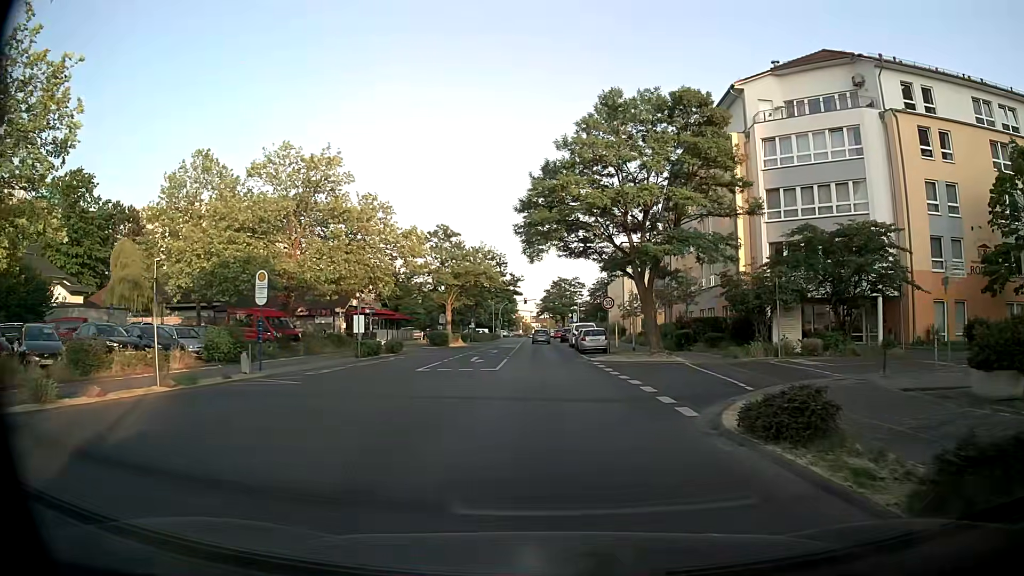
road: tertiary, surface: asphalt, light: Day
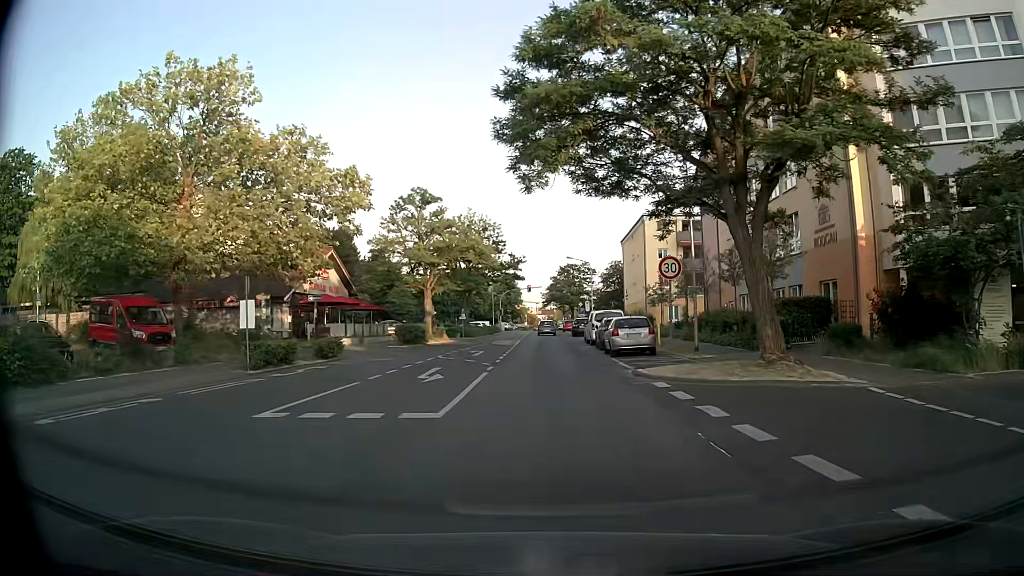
(-0.2, +14.1) m; -3°
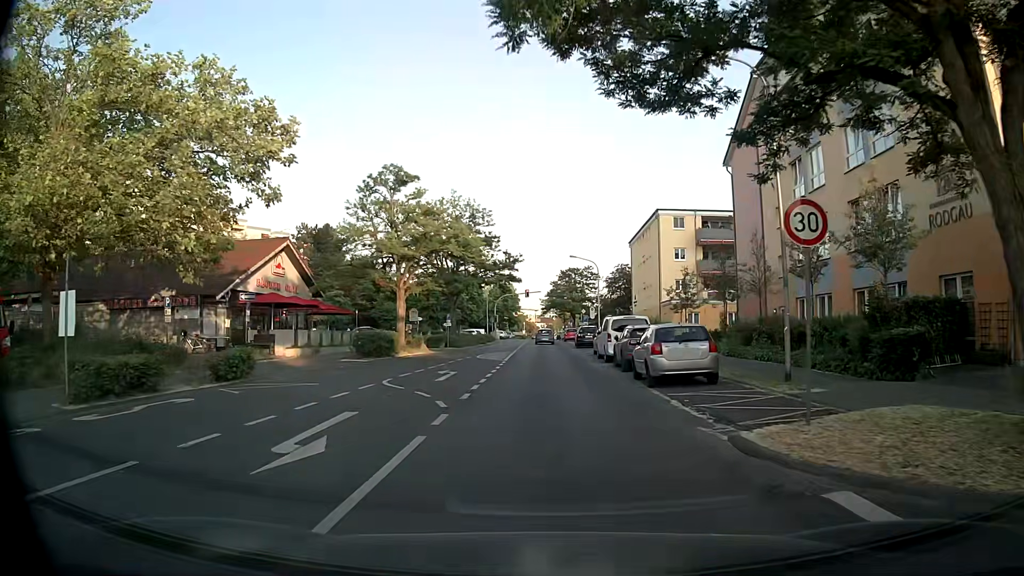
(+0.3, +9.0) m; +2°
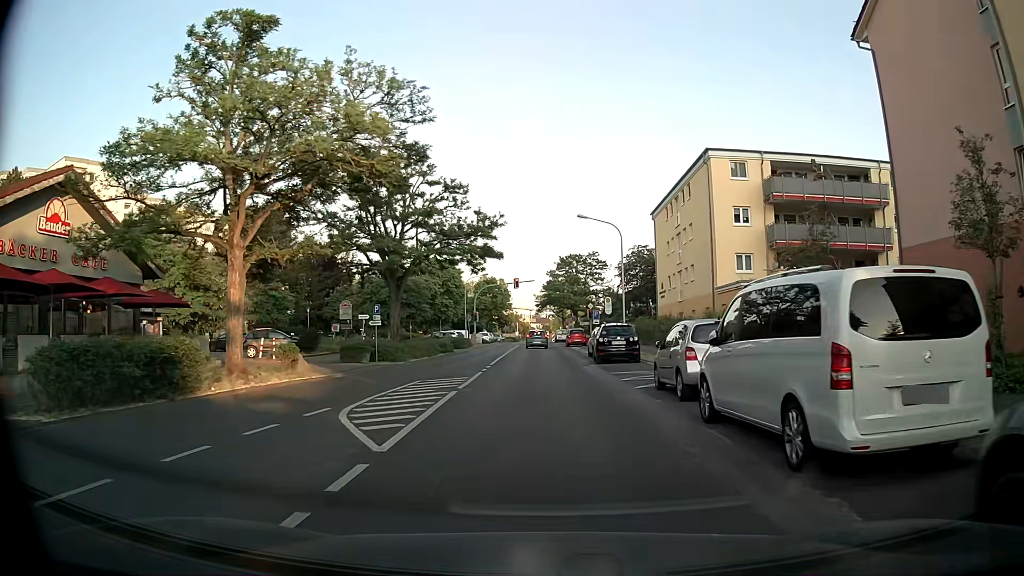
(+0.2, +21.3) m; +1°
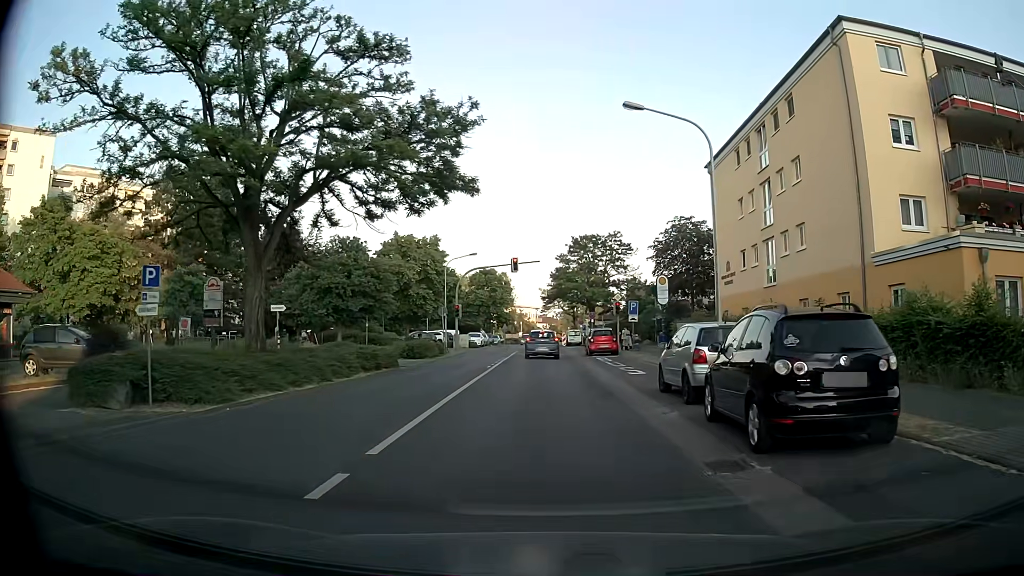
(-0.1, +19.4) m; -1°
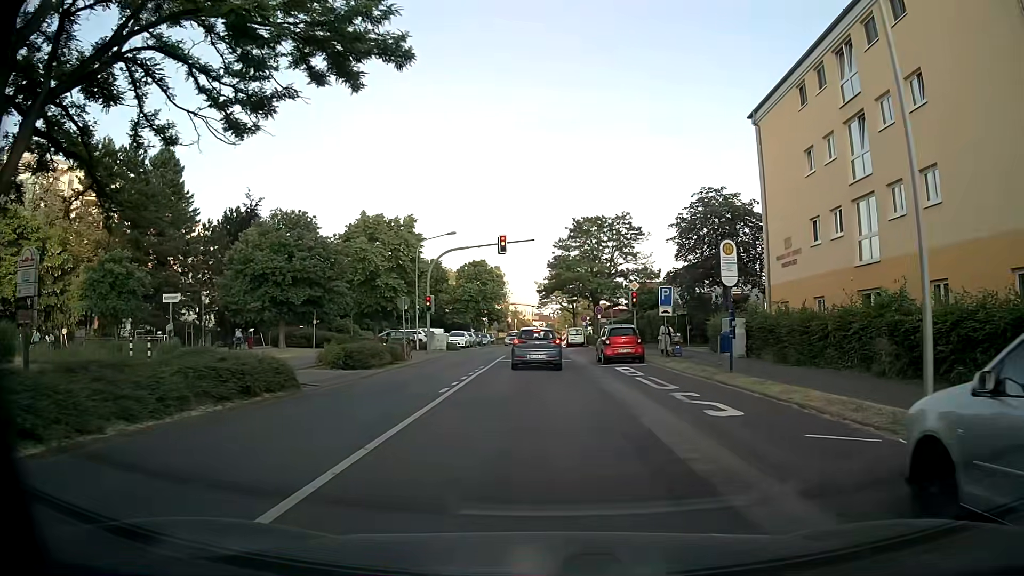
(+0.1, +10.8) m; 0°
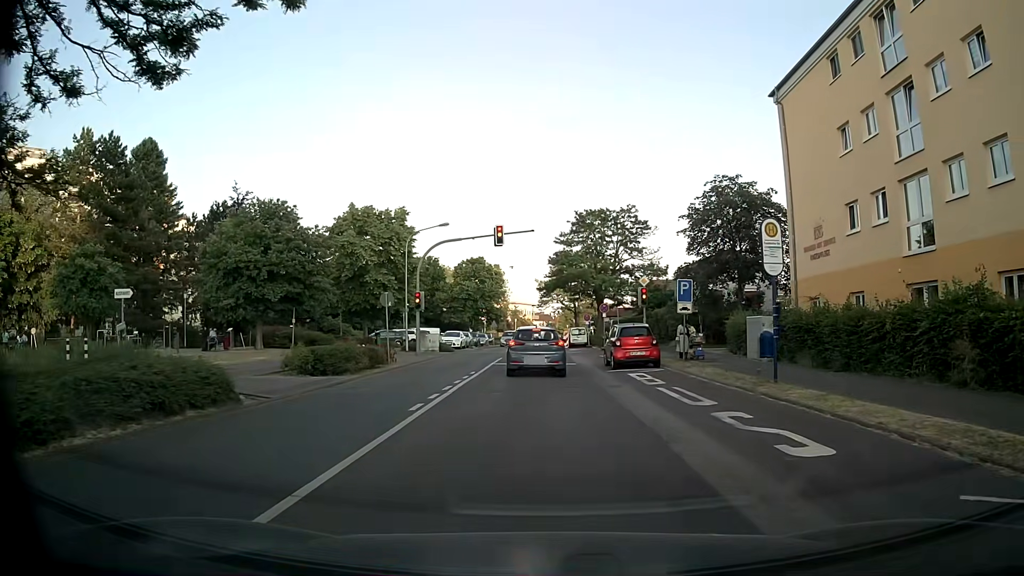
(0.0, +3.5) m; 0°
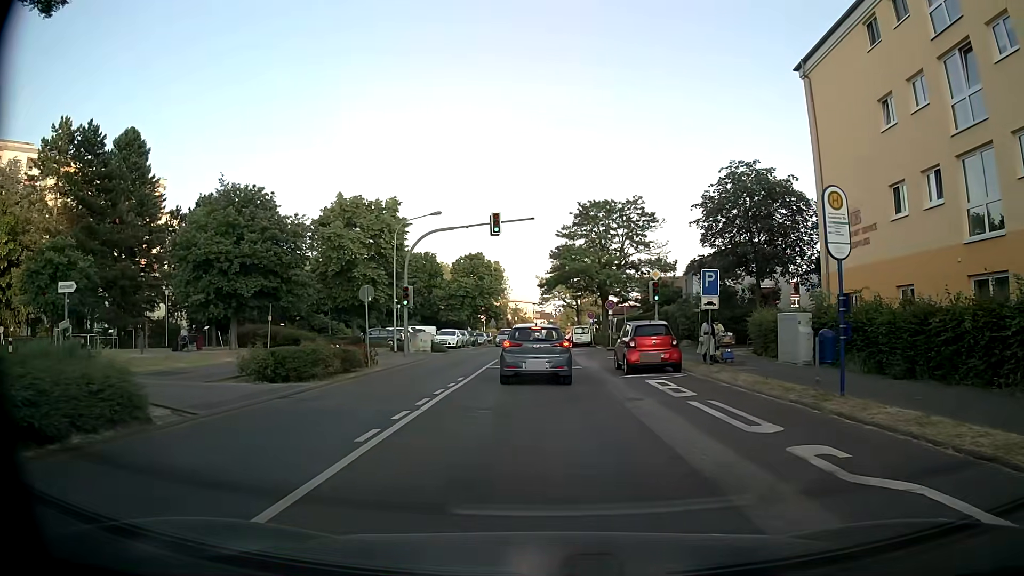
(0.0, +3.3) m; 0°
(0, +10) (0, +20) (0, +30) (-1, +40) (-1, +50) (0, +60) (0, +70) (0, +80) (0, +90) (+1, +100) m
